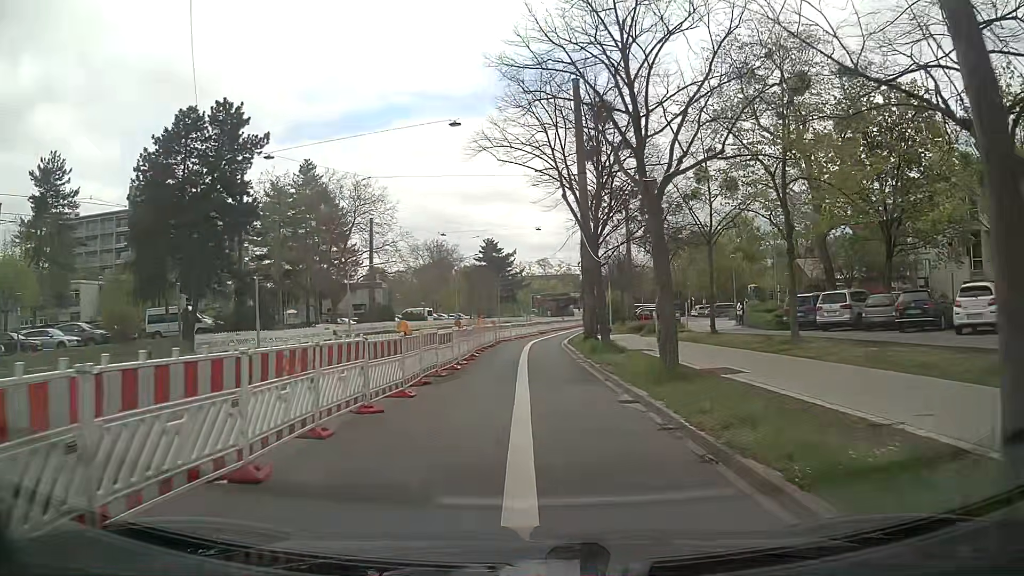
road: secondary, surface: asphalt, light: Day
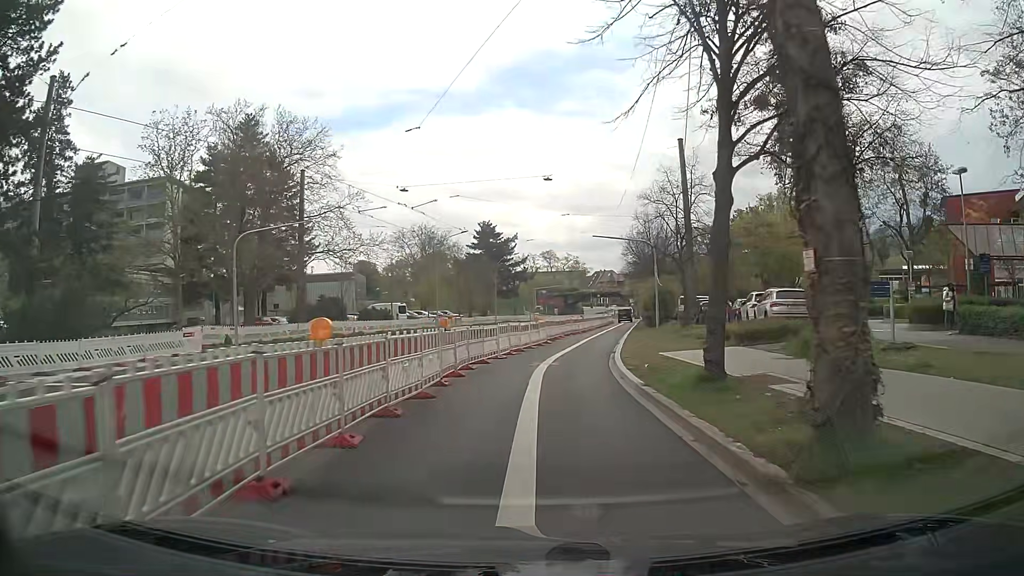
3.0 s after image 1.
(-0.2, +22.0) m; 0°
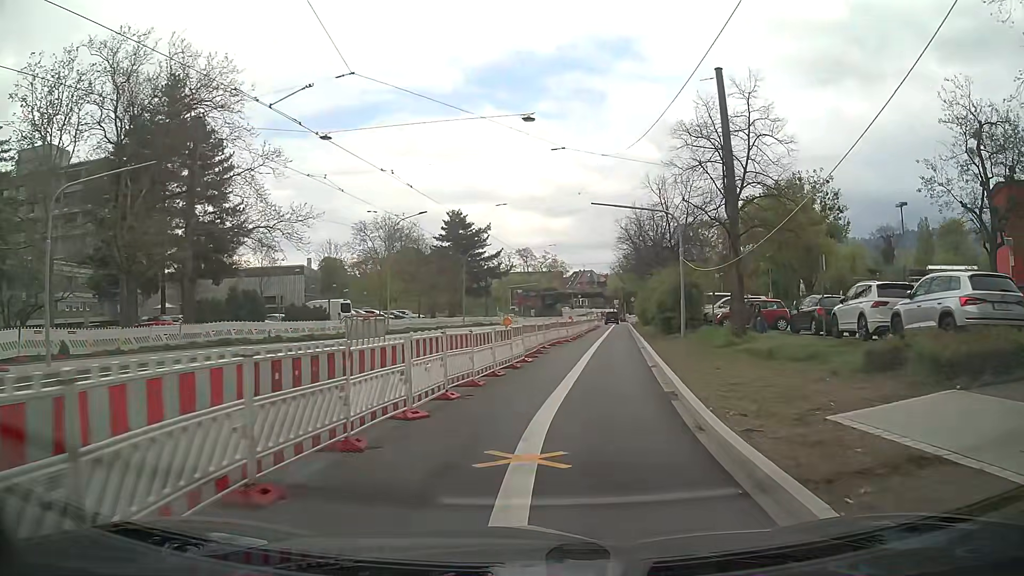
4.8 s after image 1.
(0.0, +13.0) m; +1°
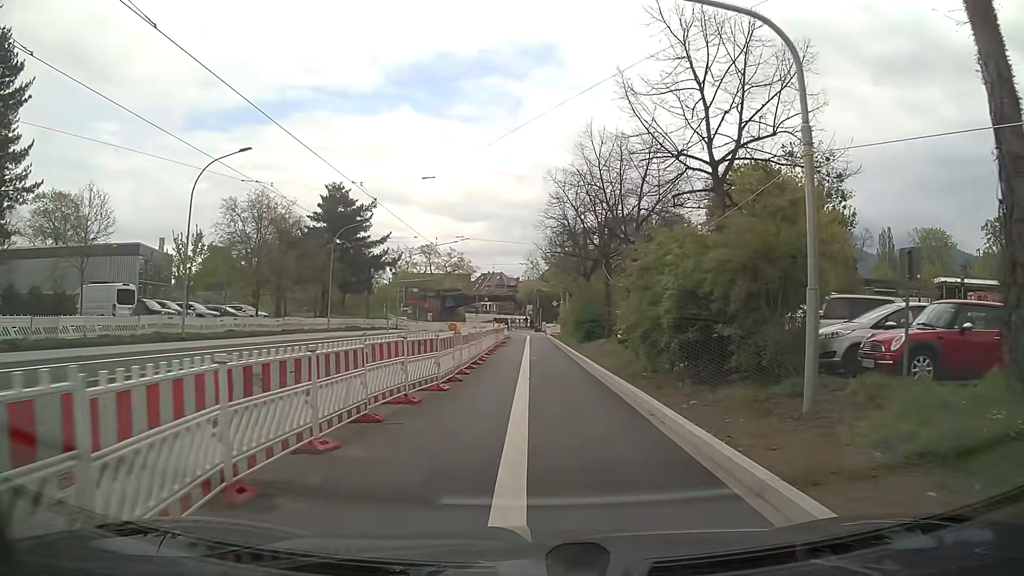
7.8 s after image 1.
(+1.6, +21.1) m; +8°
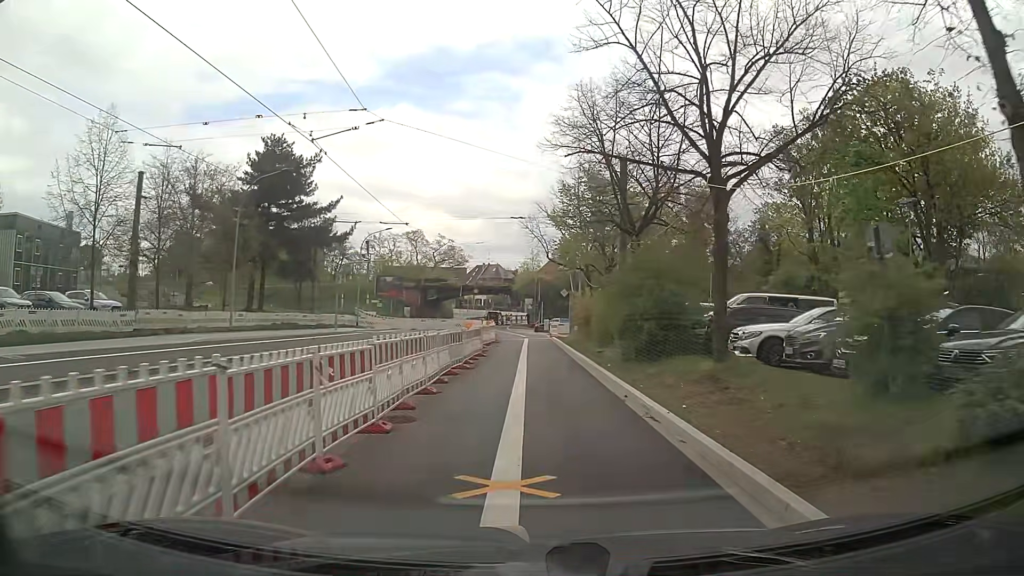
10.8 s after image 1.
(+0.1, +20.3) m; 0°
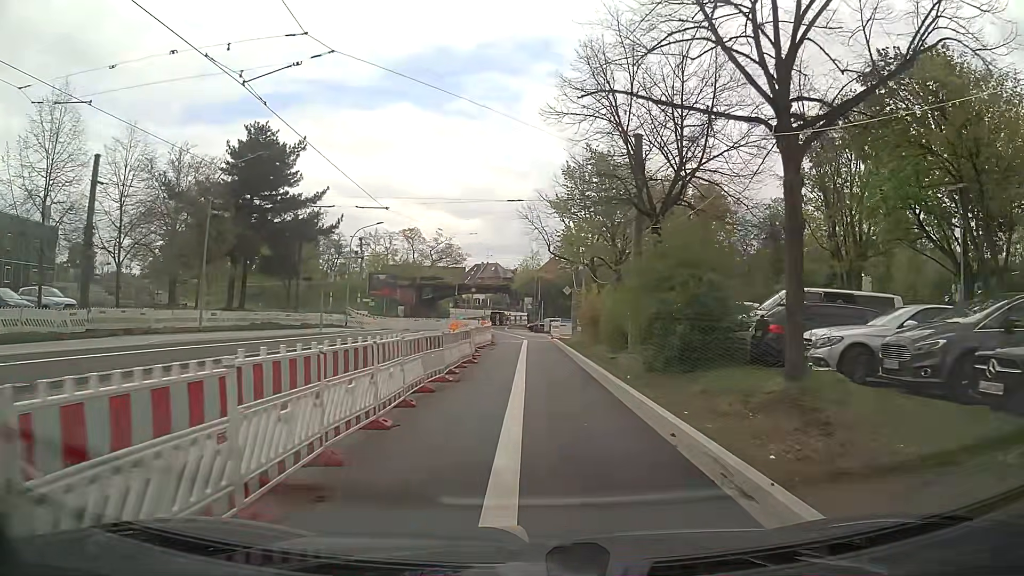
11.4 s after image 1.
(0.0, +4.0) m; 0°
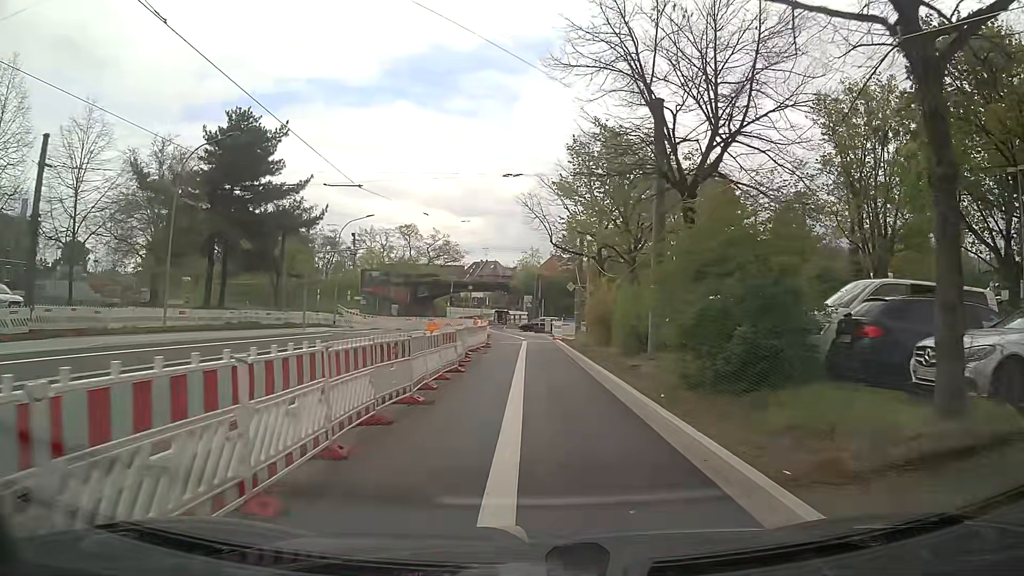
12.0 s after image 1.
(0.0, +4.1) m; +1°
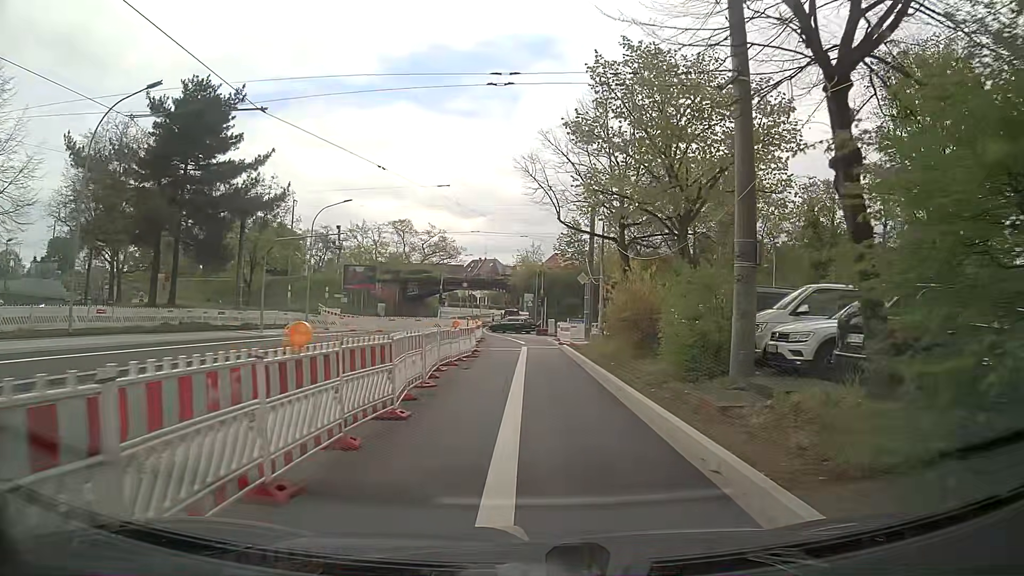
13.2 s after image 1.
(-0.1, +8.2) m; -1°
(0, +10) (0, +20) (0, +30) (0, +40) (-1, +50) (-3, +60) (-5, +70) (-6, +80) (-4, +89) (-3, +99) m
